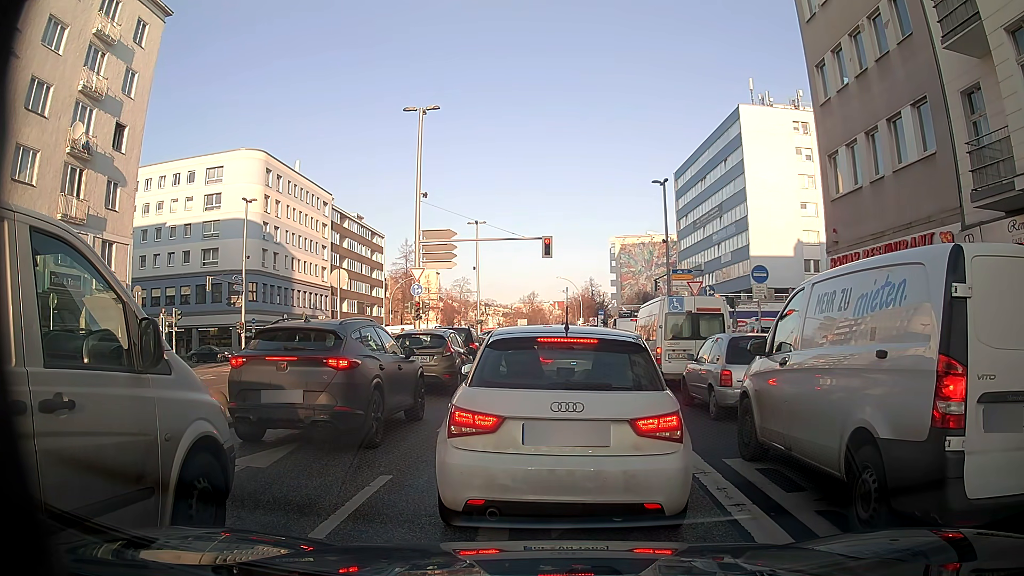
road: secondary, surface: asphalt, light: Day
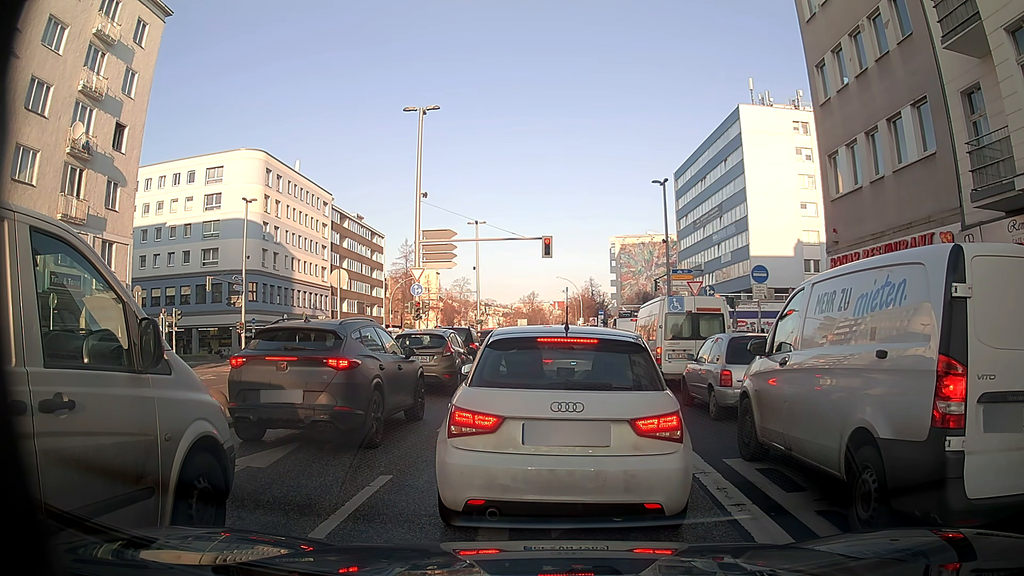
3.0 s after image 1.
(0.0, 0.0) m; 0°
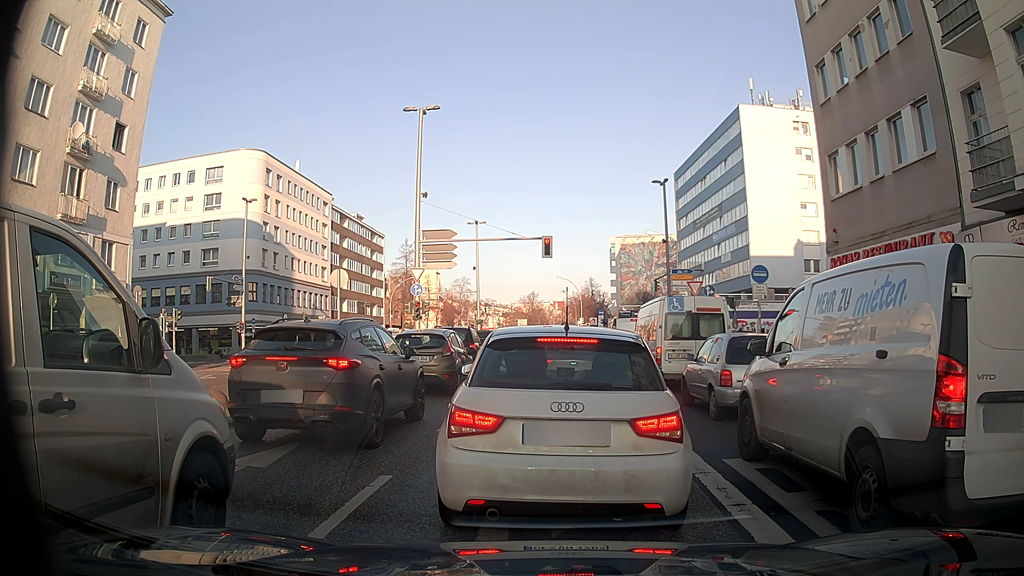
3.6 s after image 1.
(0.0, 0.0) m; 0°
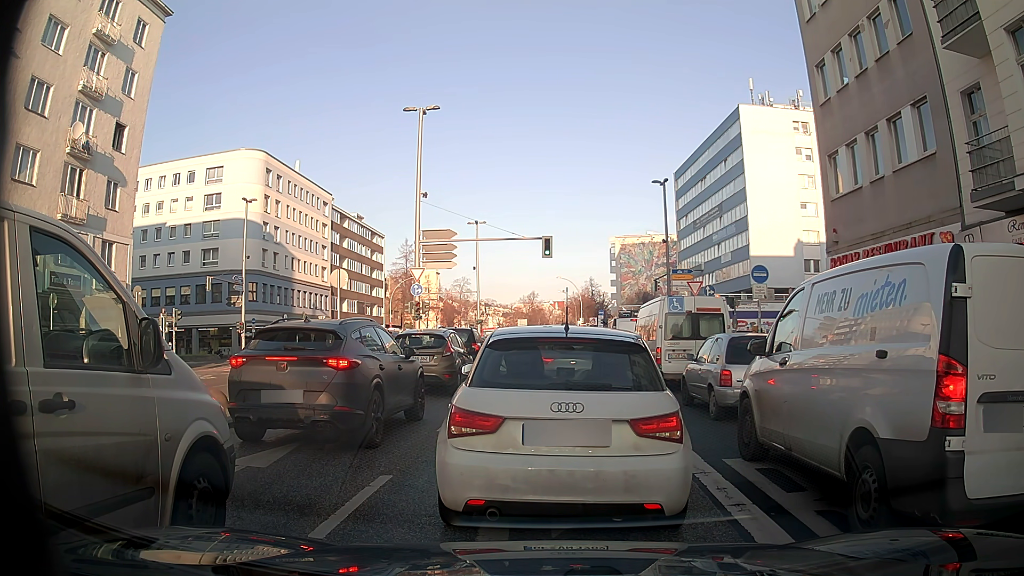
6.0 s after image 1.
(0.0, 0.0) m; 0°
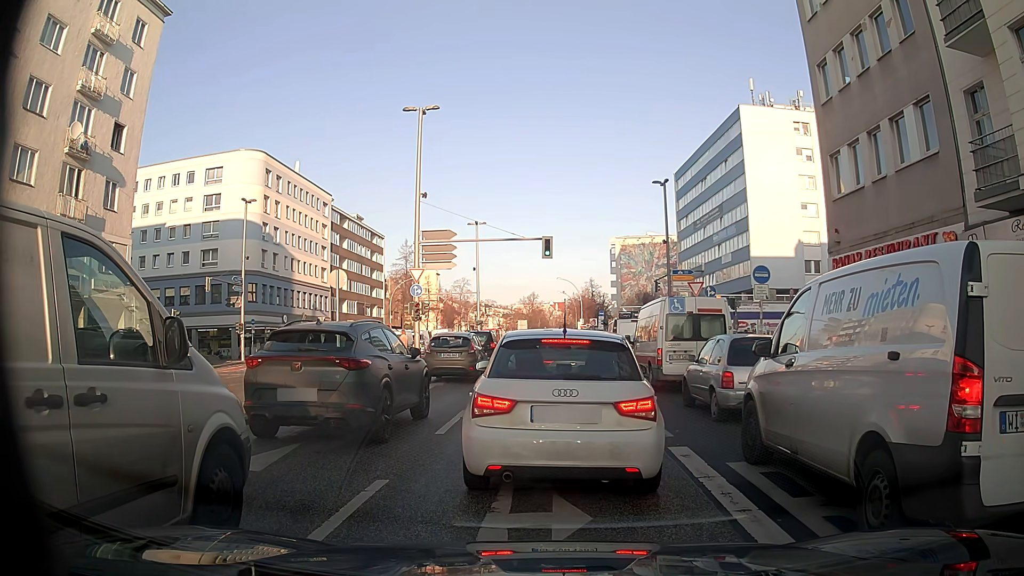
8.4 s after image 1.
(0.0, +0.2) m; 0°
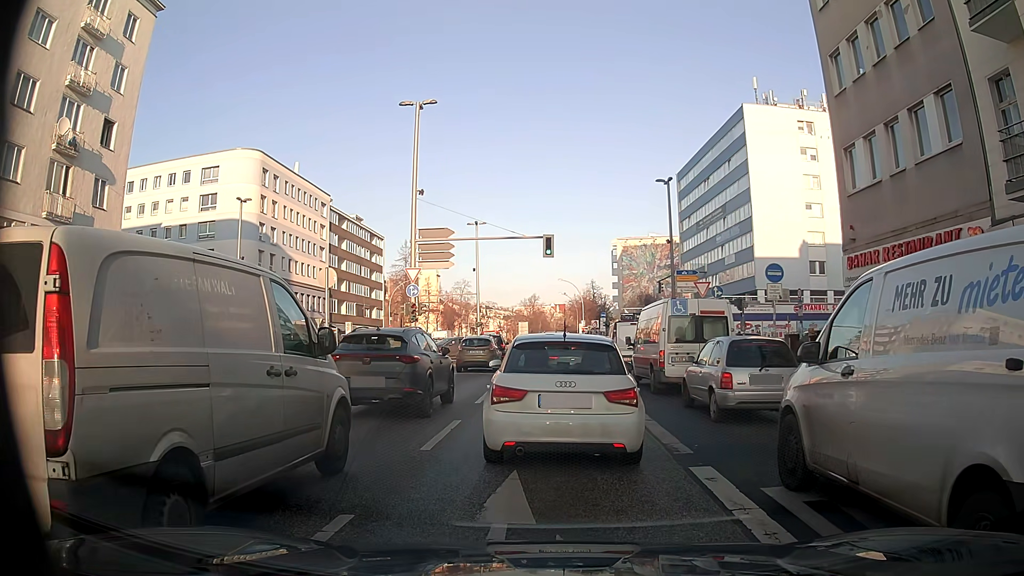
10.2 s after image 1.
(0.0, +1.2) m; 0°
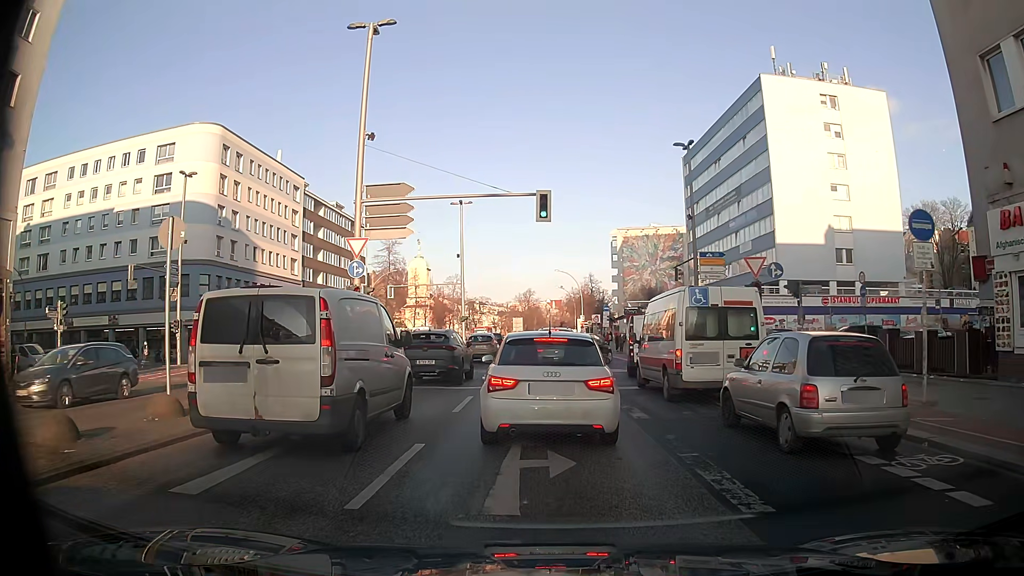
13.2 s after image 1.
(+0.2, +9.1) m; +2°
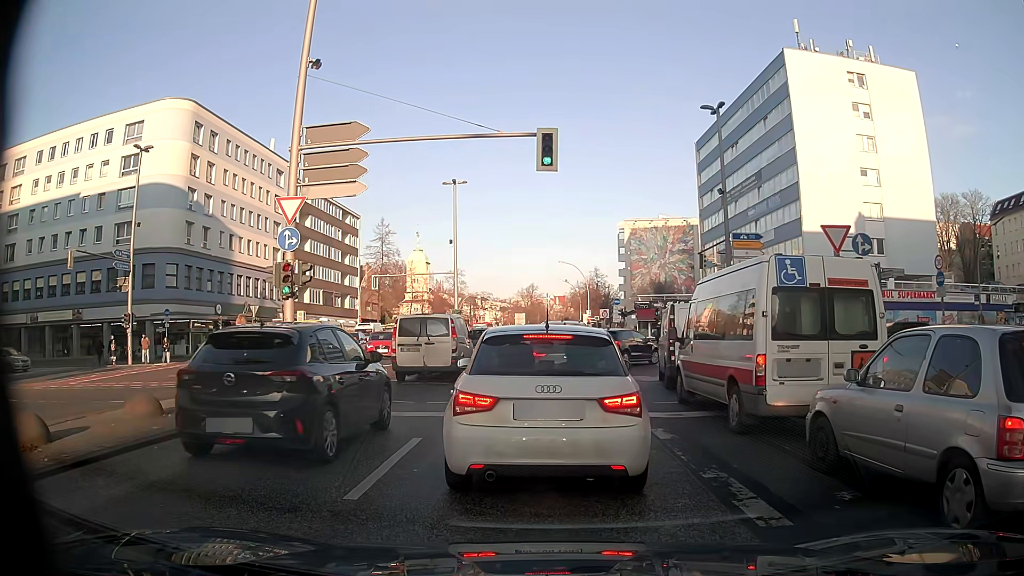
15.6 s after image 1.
(0.0, +6.3) m; -2°
